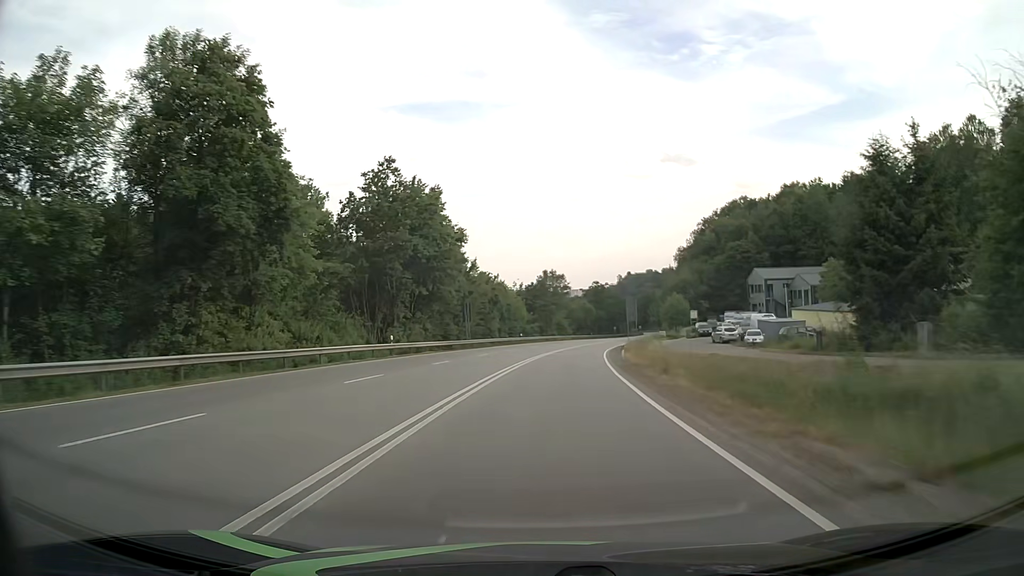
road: primary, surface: asphalt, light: Day
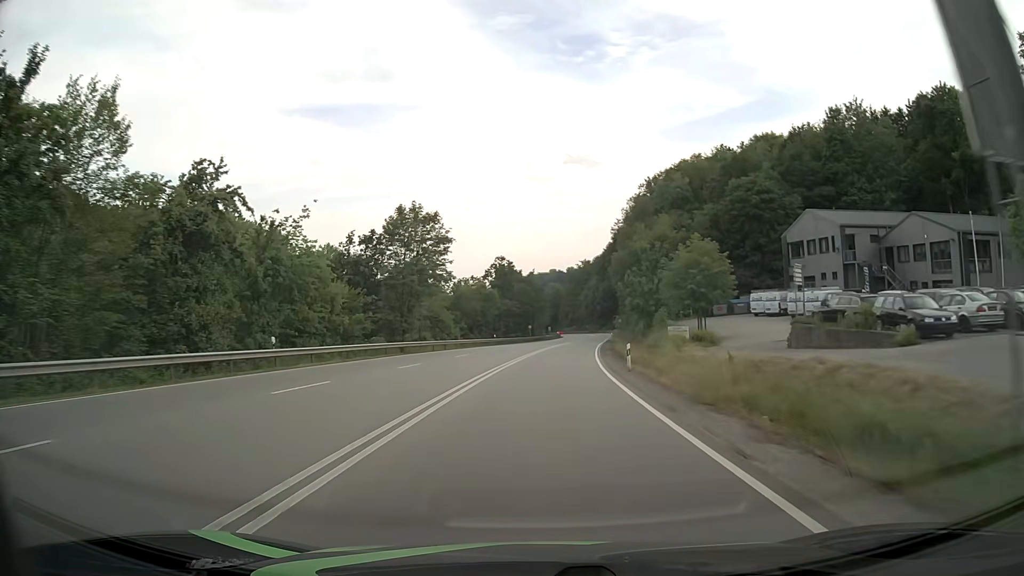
(+4.7, +62.1) m; +8°
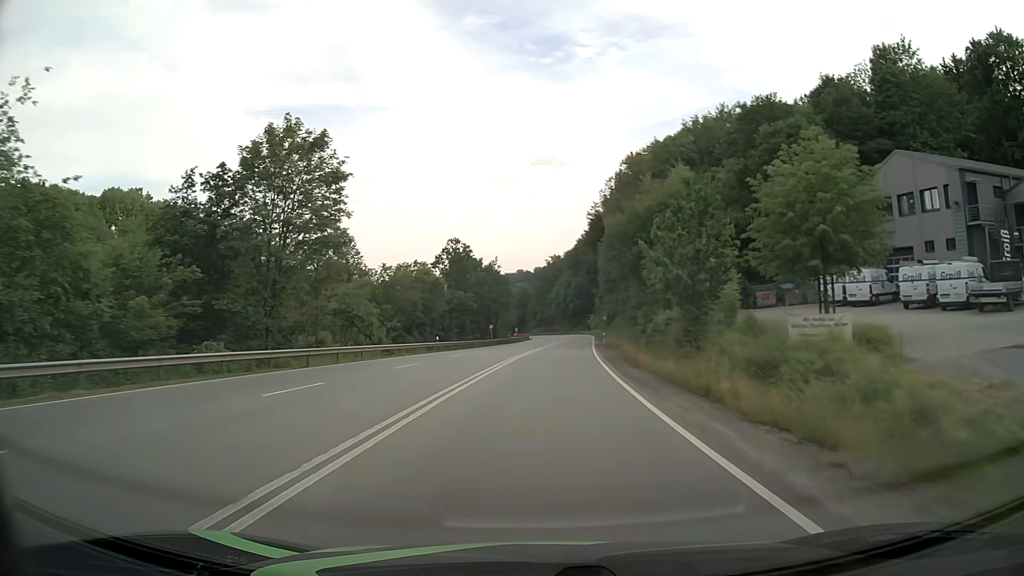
(+0.6, +24.1) m; +3°
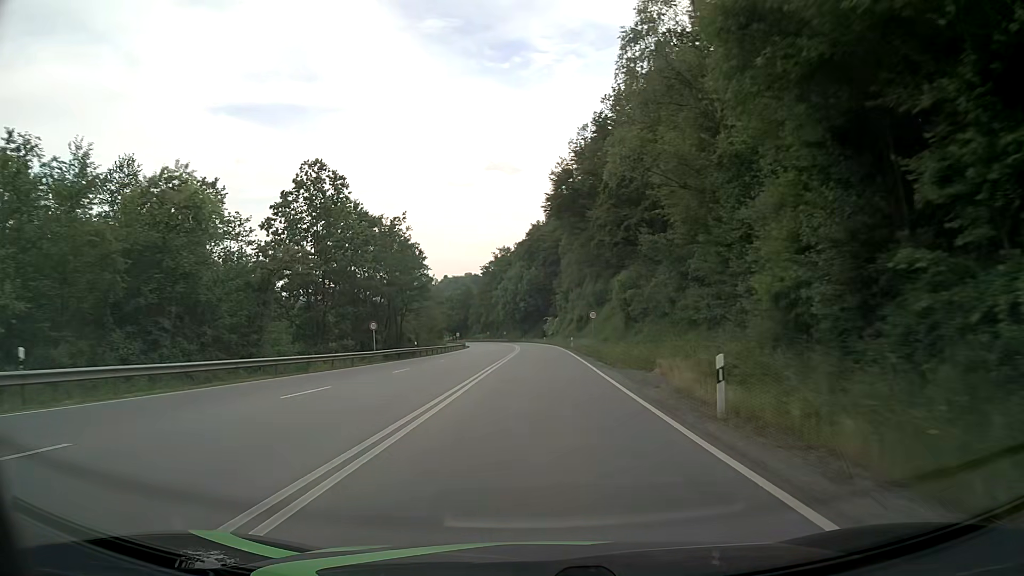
(+1.8, +45.4) m; +4°
(0, +10) (0, +20) (0, +30) (+1, +40) (+1, +50) (+1, +60) (+1, +70) (0, +80) (0, +90) (0, +100) m
